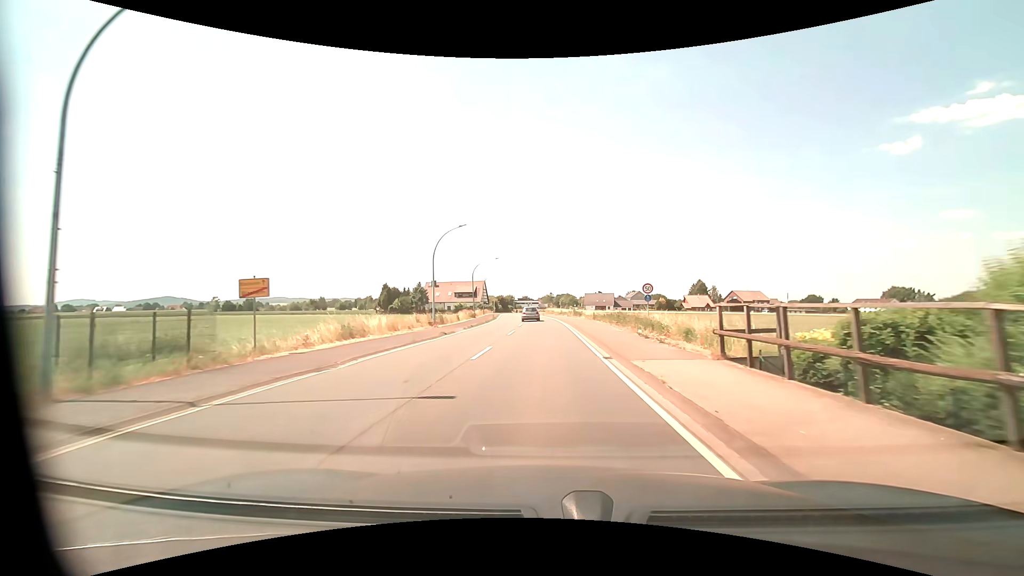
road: primary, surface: asphalt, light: Day
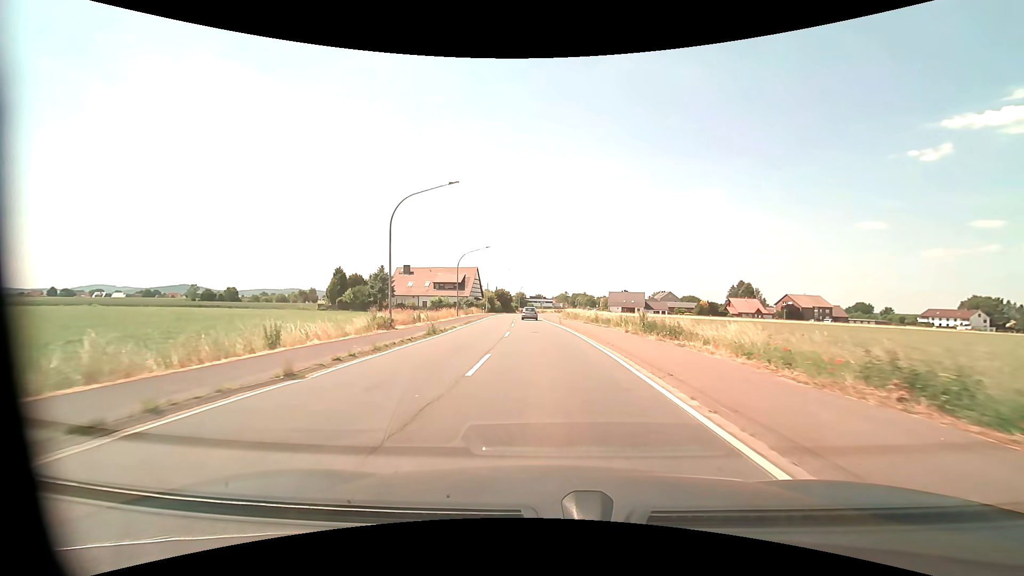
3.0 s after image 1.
(-0.3, +39.9) m; -1°
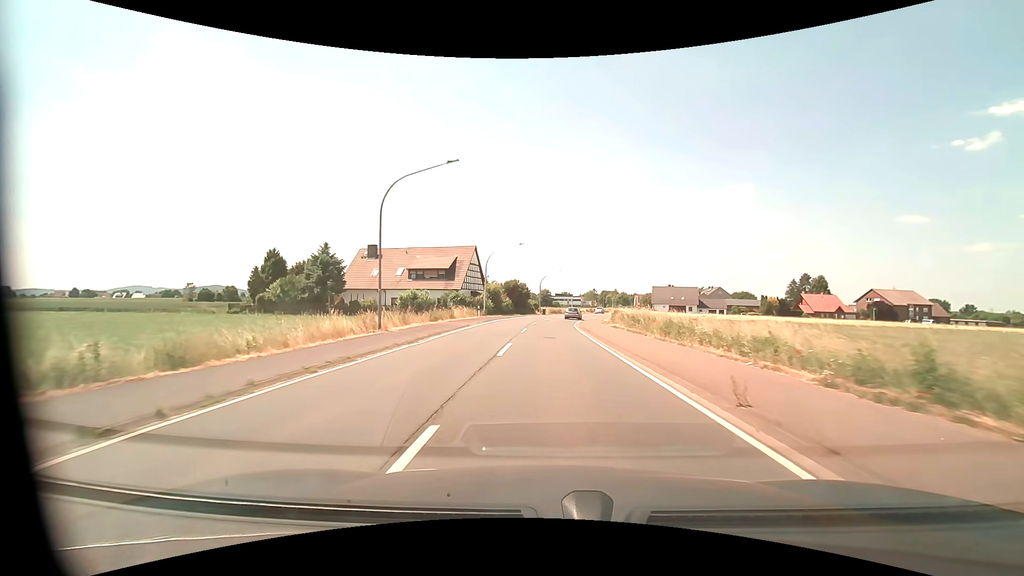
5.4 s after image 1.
(-0.9, +32.9) m; -3°
(0, +10) (0, +20) (0, +30) (0, +40) (+1, +50) (+2, +60) (+4, +70) (+6, +80) (+8, +89) (+10, +99) m
